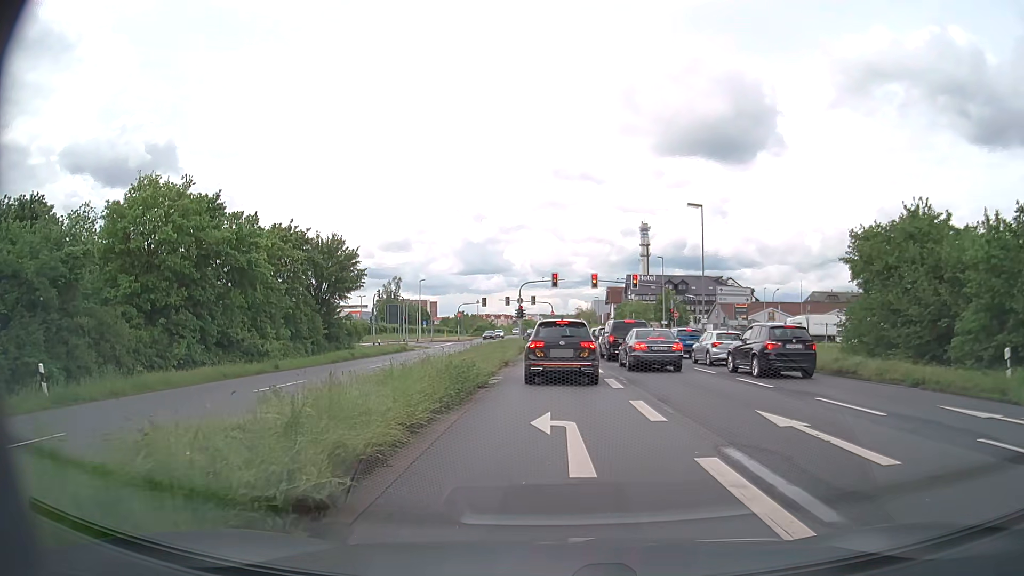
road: primary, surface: asphalt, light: Day
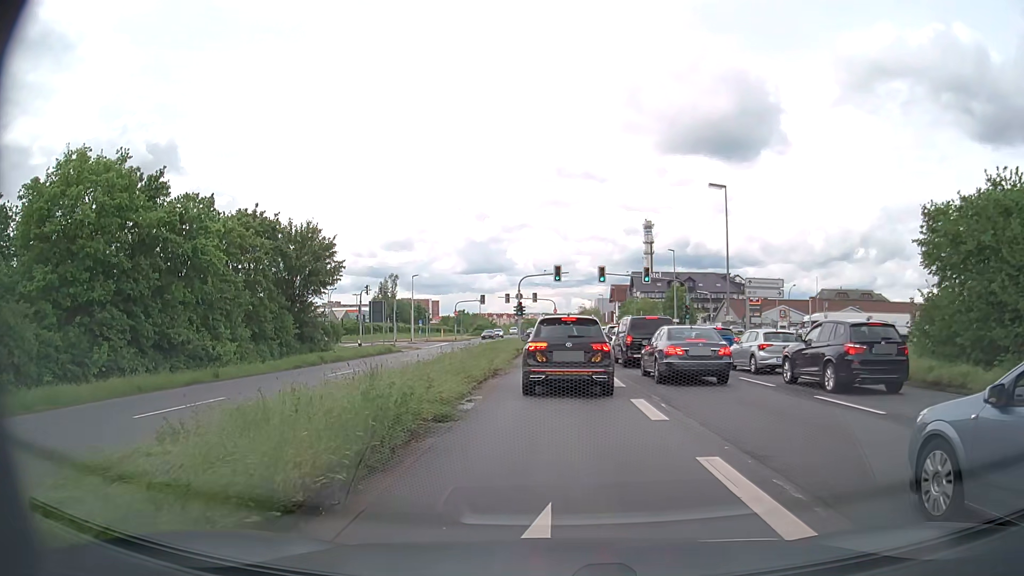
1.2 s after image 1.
(0.0, +5.8) m; 0°
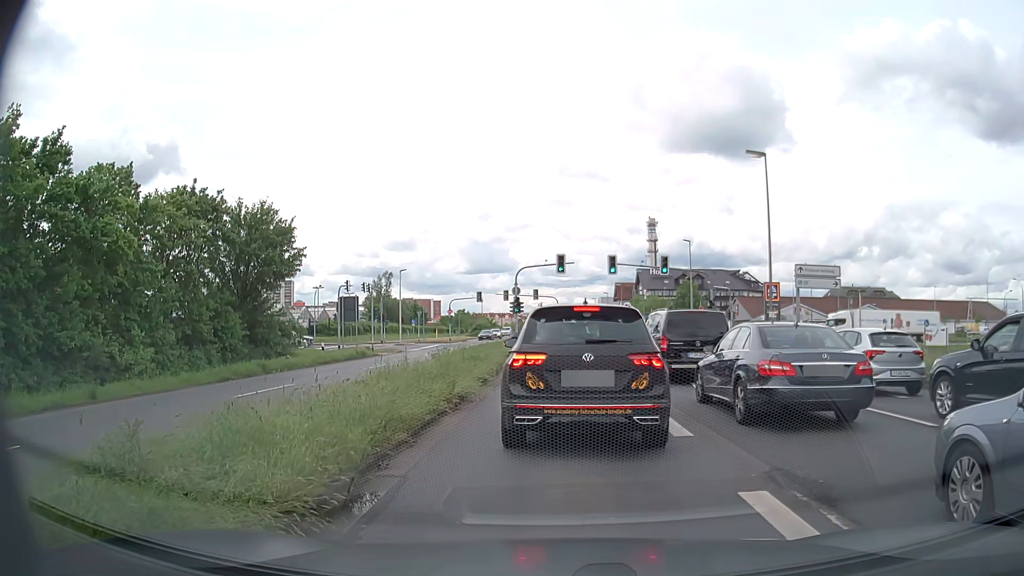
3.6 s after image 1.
(0.0, +7.3) m; -1°
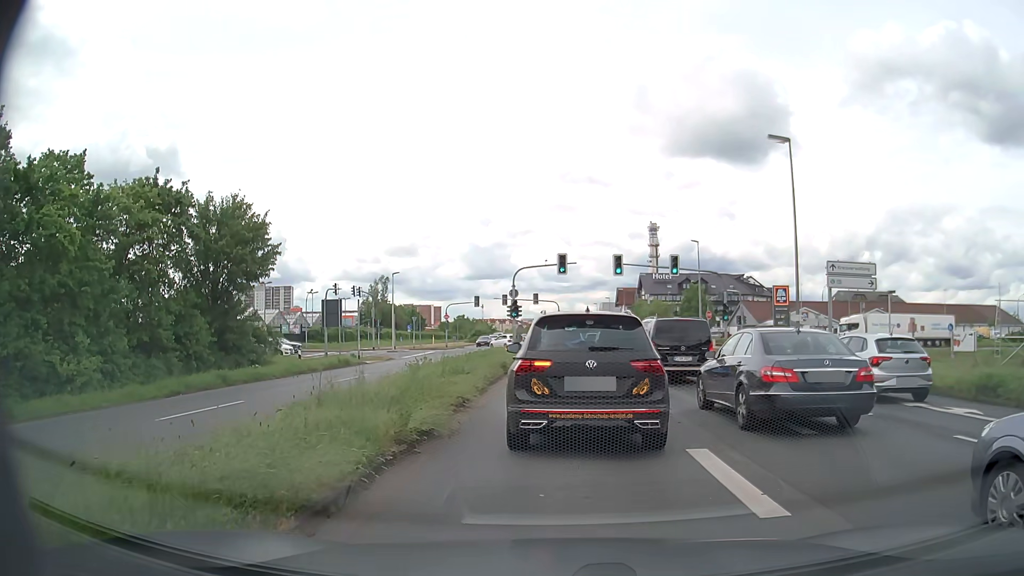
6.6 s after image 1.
(0.0, +3.6) m; +1°
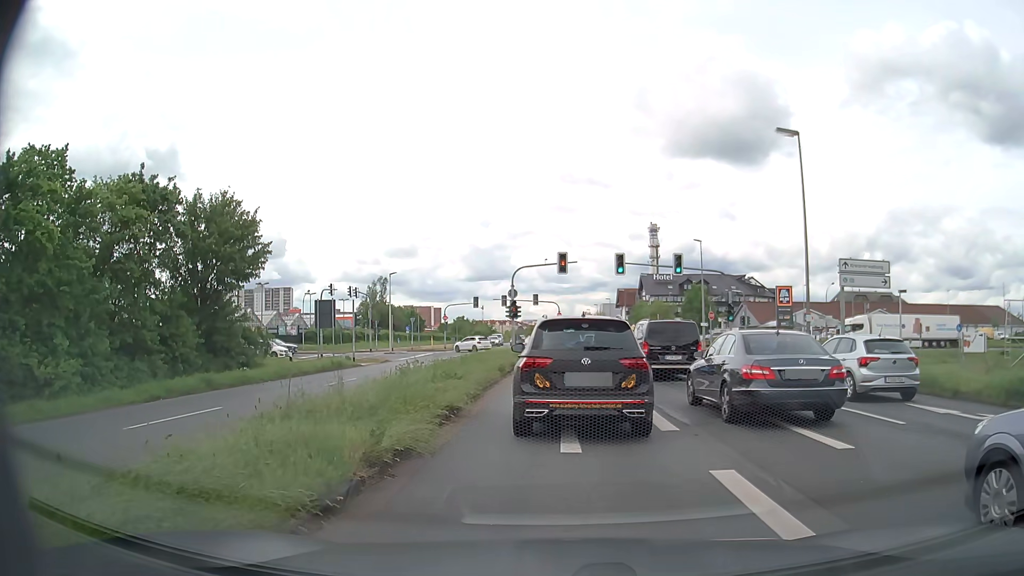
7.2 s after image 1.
(0.0, +1.3) m; 0°
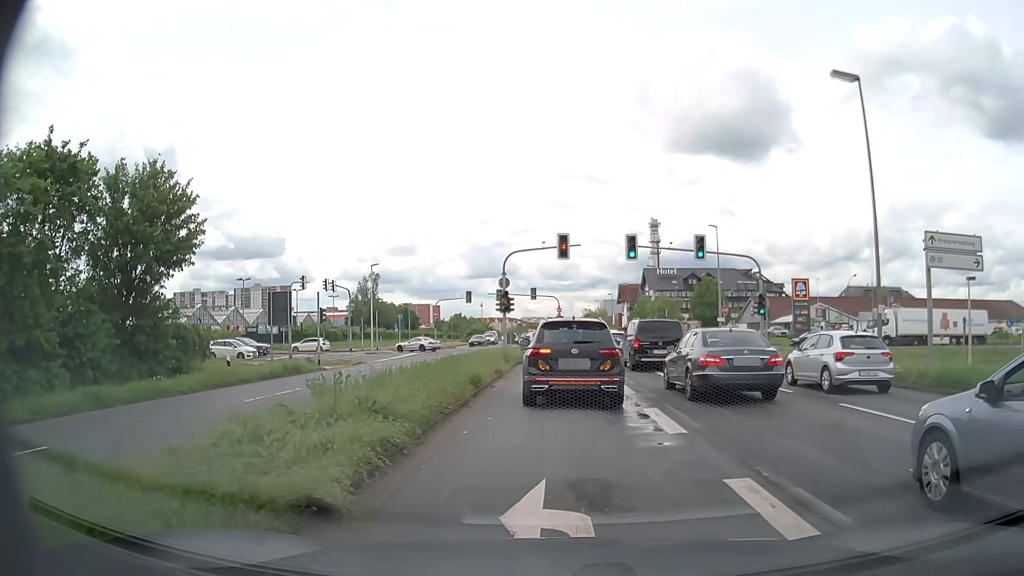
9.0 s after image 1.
(-0.1, +6.8) m; -1°
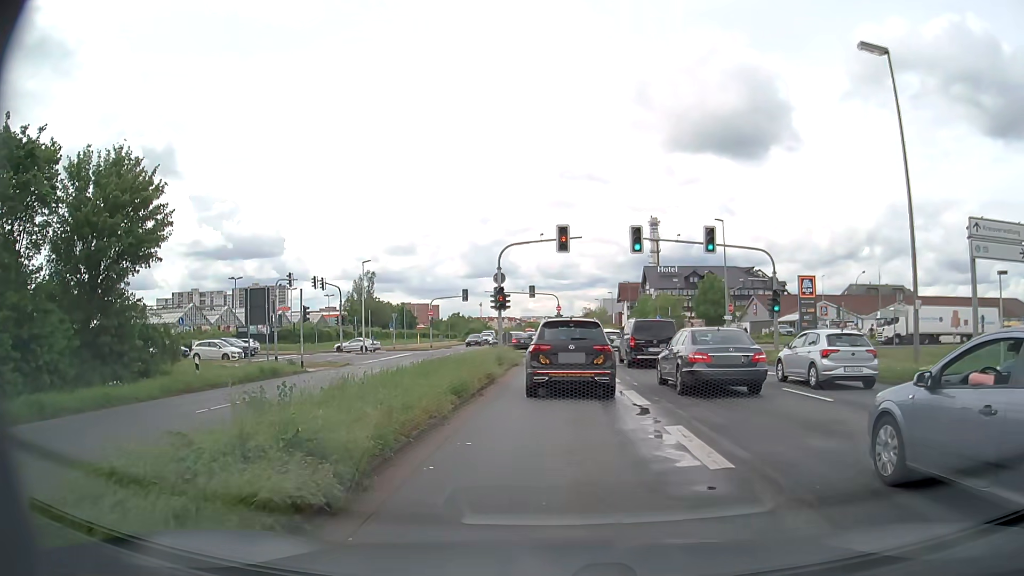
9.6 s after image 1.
(0.0, +2.5) m; +1°
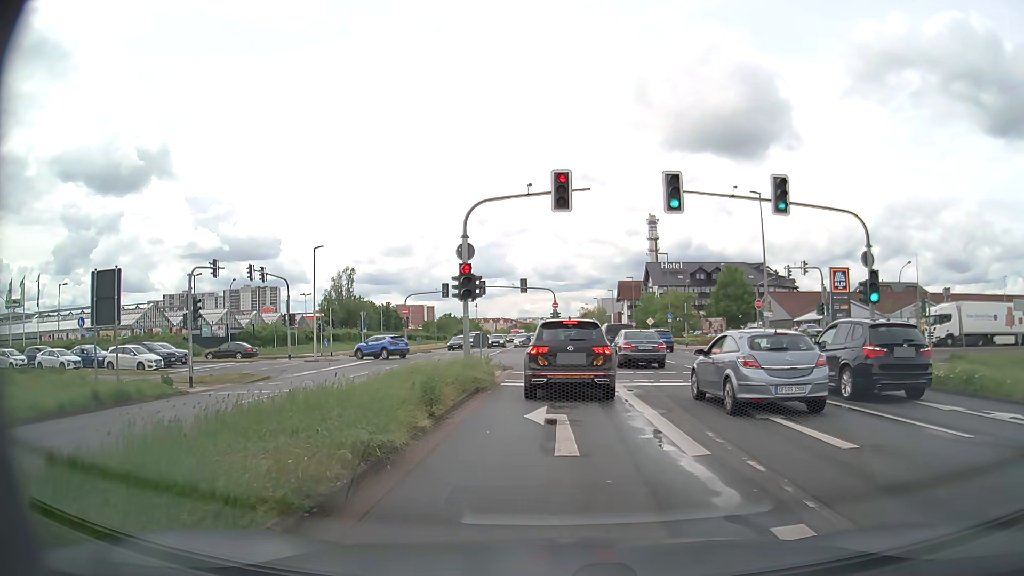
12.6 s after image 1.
(0.0, +11.0) m; 0°
(0, +10) (0, +20) (0, +30) (-3, +40) (-9, +47) (-18, +51) (-28, +52) (-38, +51) (-48, +50) (-58, +49) m
